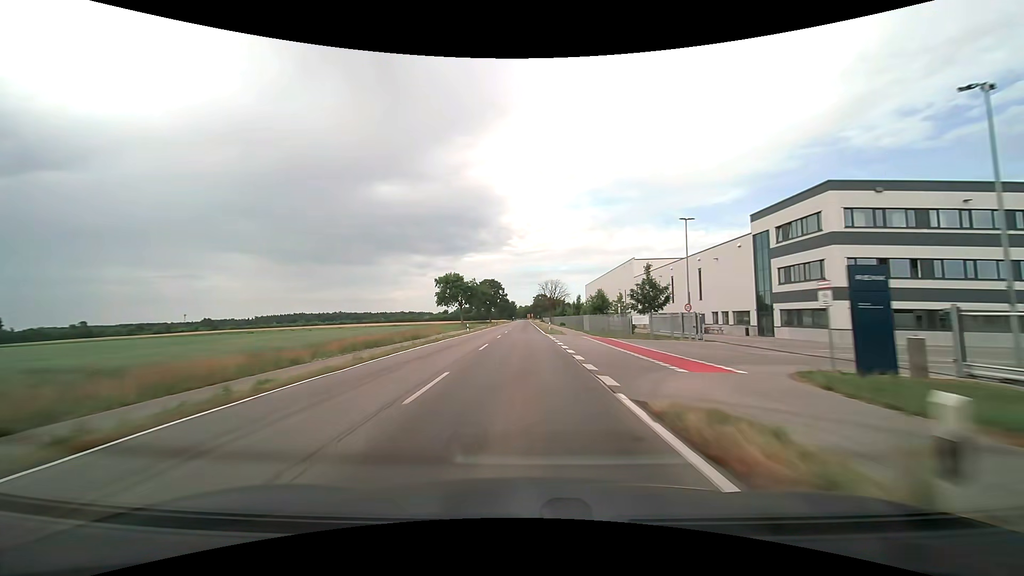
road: tertiary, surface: asphalt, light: Day
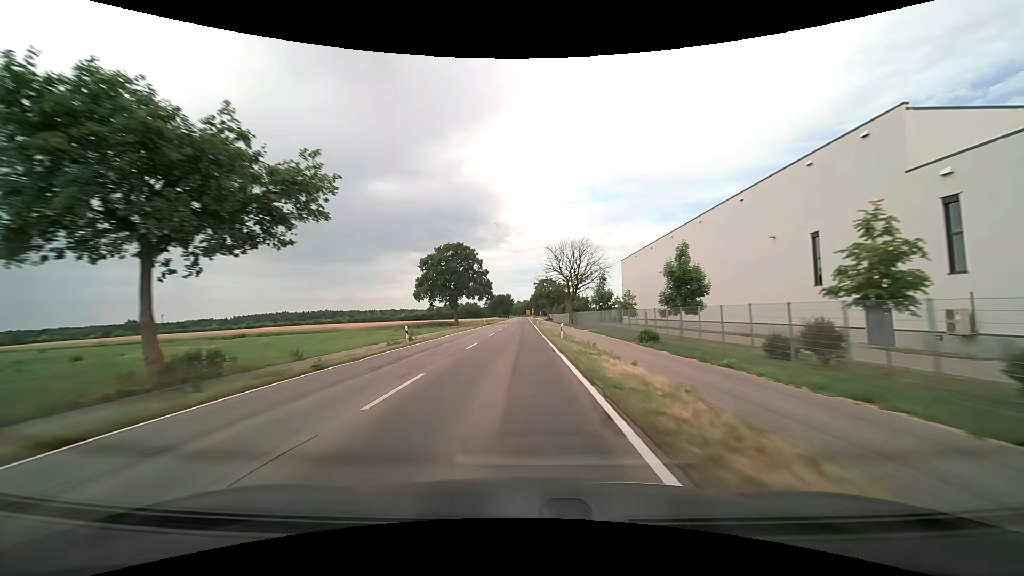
(+0.2, +74.5) m; 0°
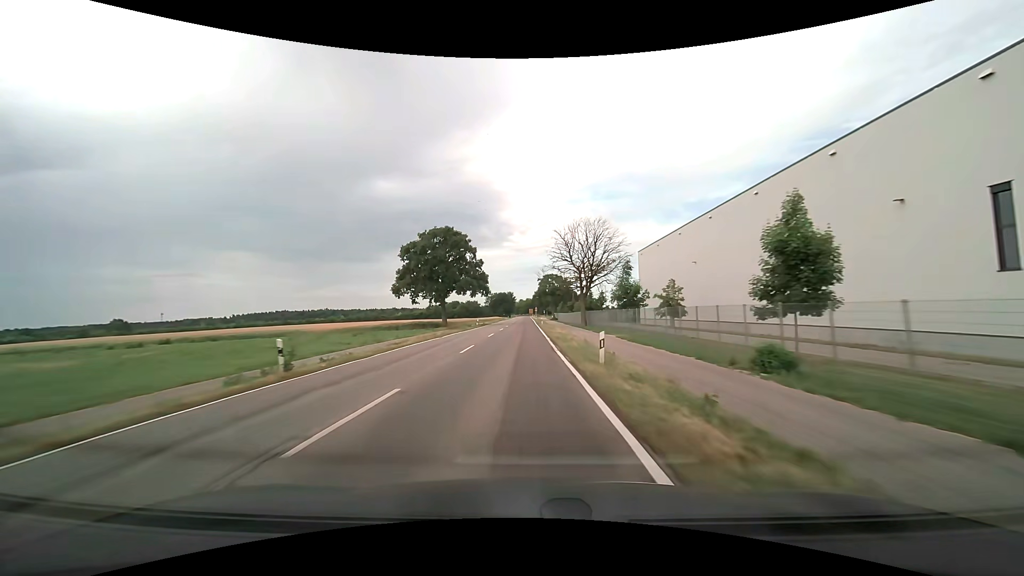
(-0.1, +14.4) m; 0°
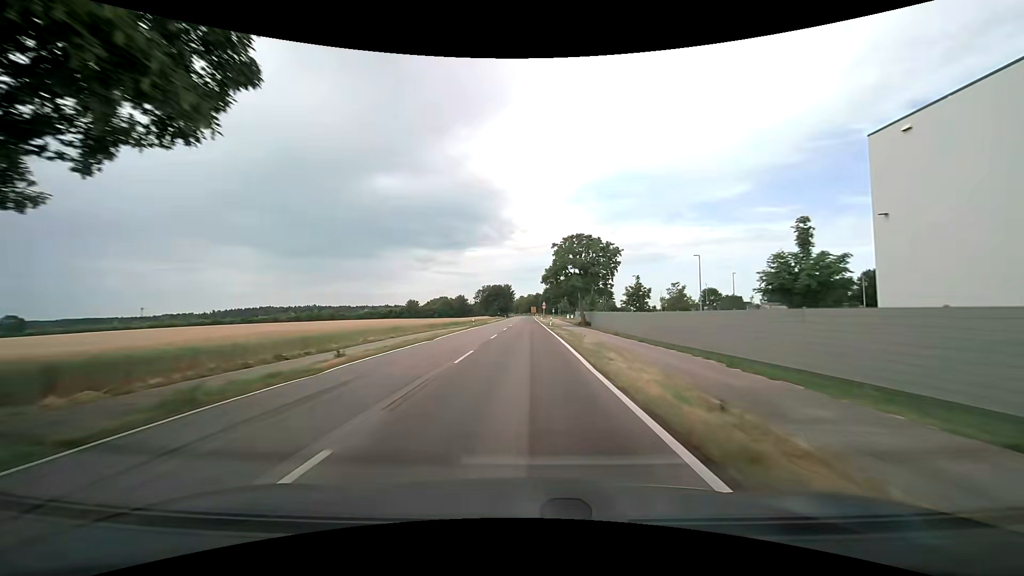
(-0.5, +65.4) m; 0°
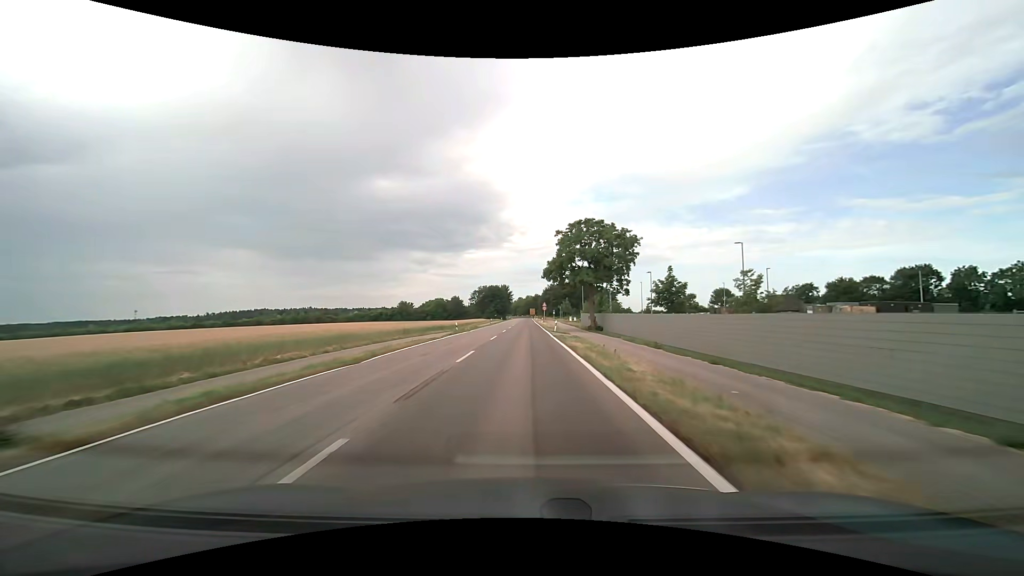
(+0.1, +11.8) m; 0°
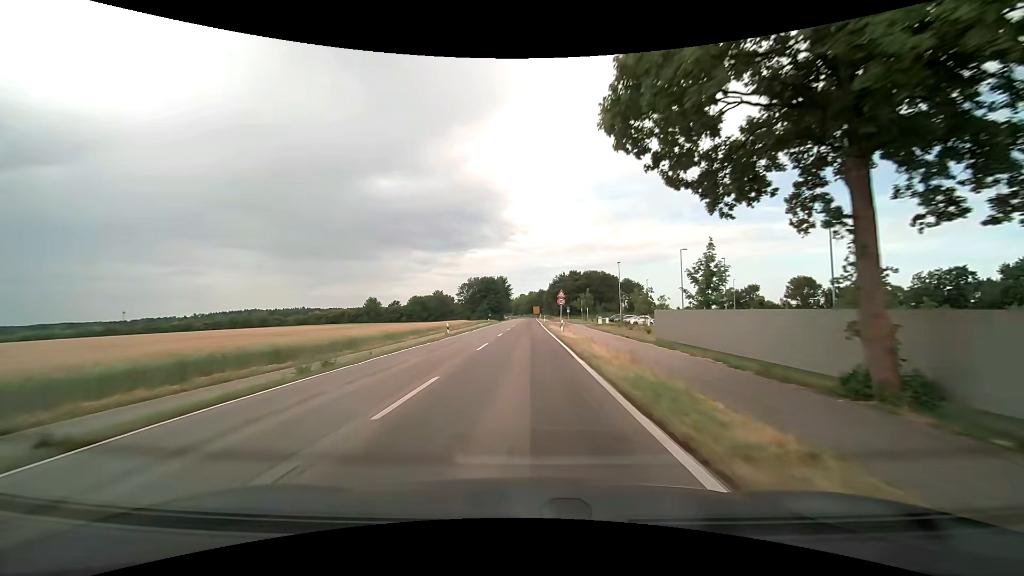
(0.0, +44.7) m; 0°
(0, +10) (0, +20) (0, +30) (0, +40) (0, +50) (0, +60) (0, +70) (0, +80) (0, +90) (0, +100) m
